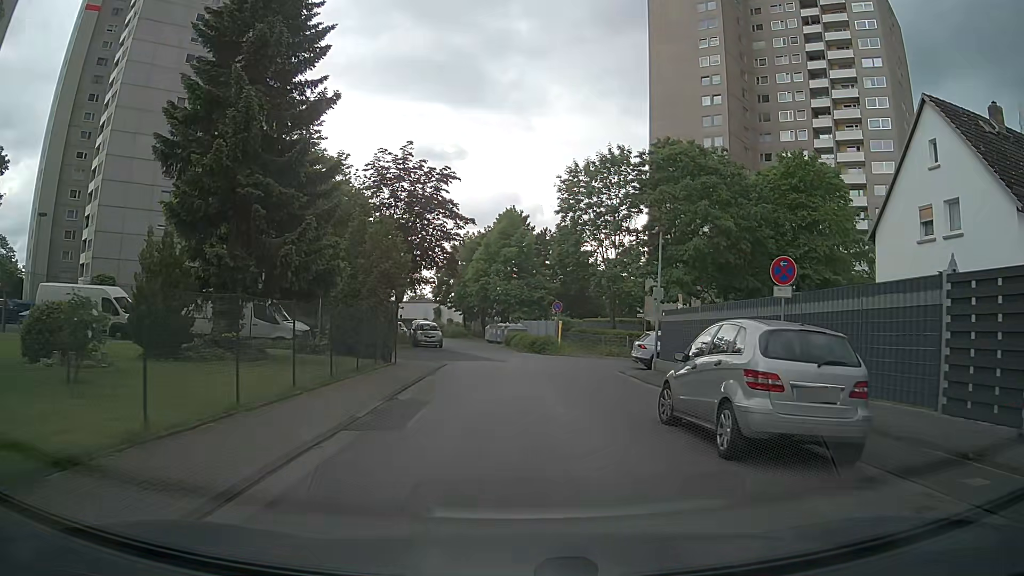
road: residential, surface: asphalt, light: Day
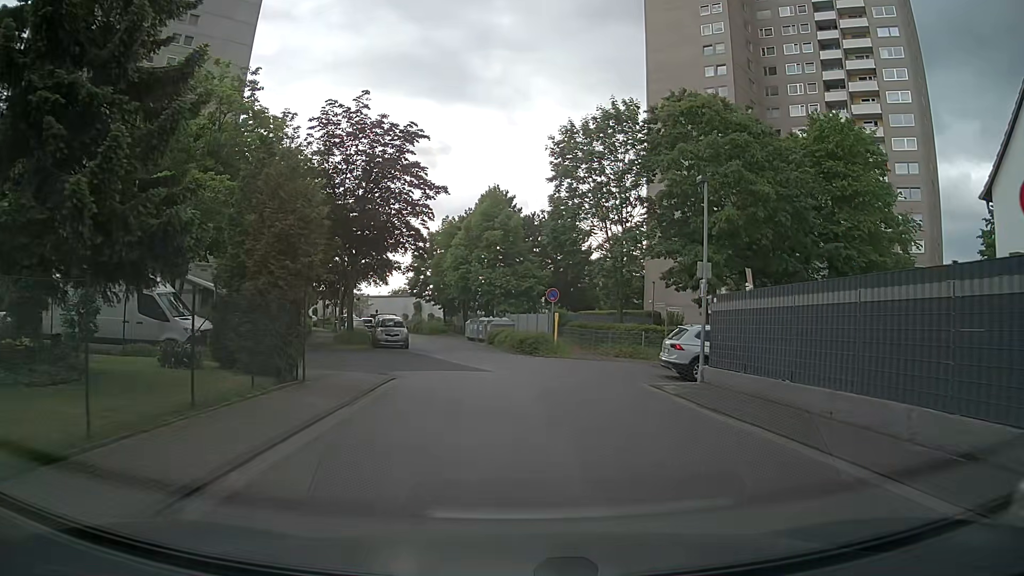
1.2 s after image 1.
(0.0, +8.3) m; +1°
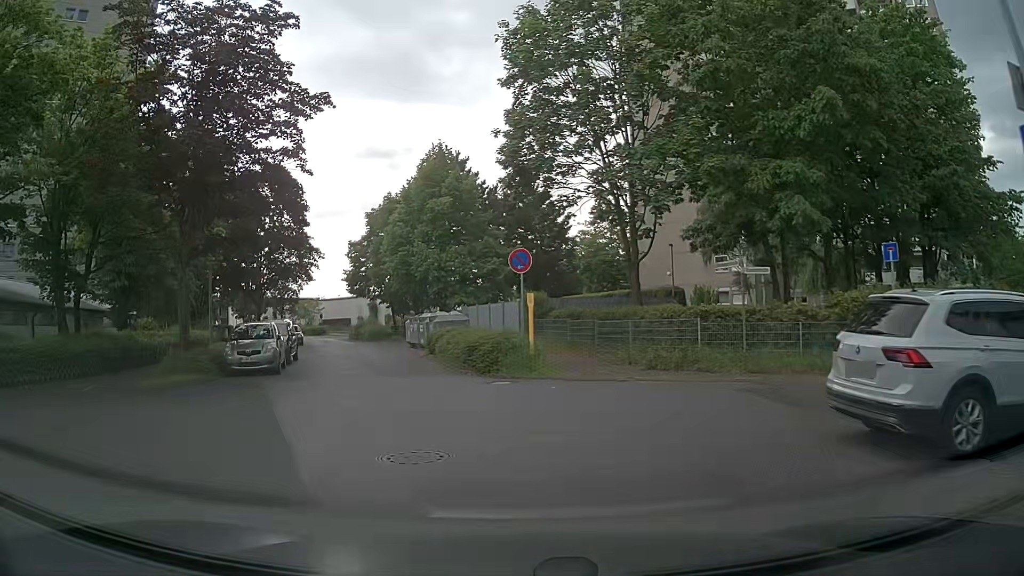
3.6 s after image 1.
(+0.8, +13.8) m; +2°
